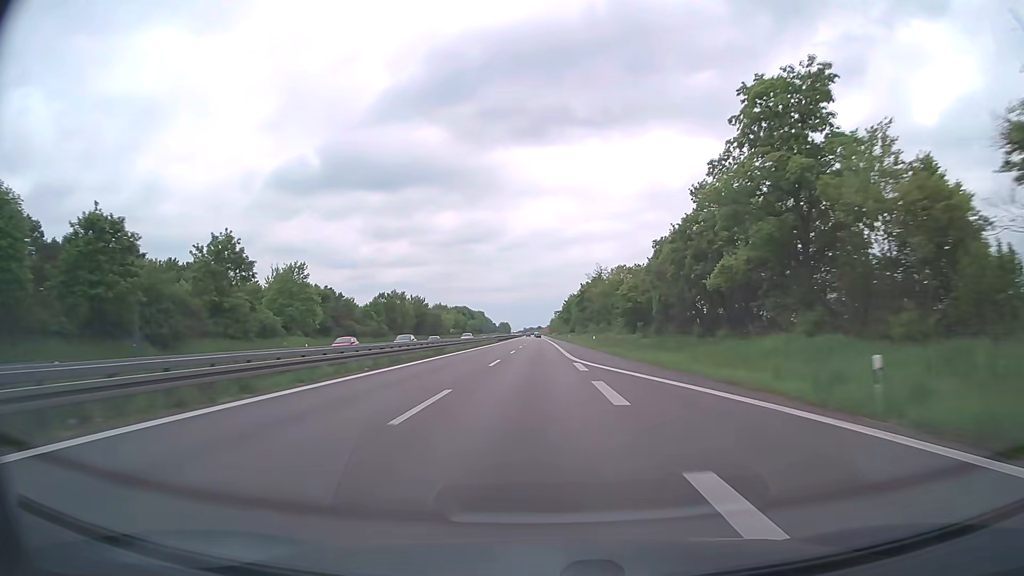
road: trunk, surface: asphalt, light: Day
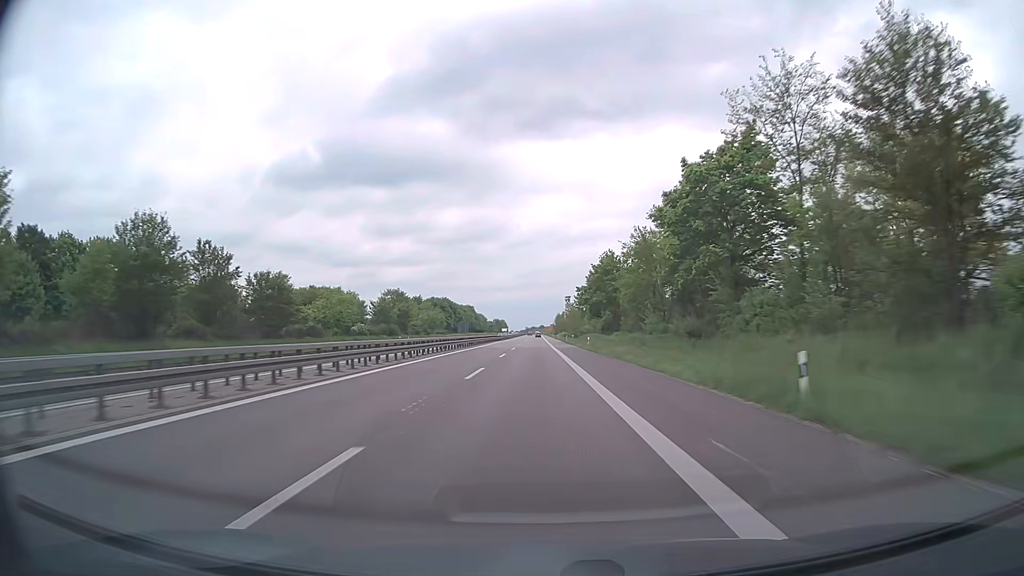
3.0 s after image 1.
(-0.6, +98.4) m; 0°
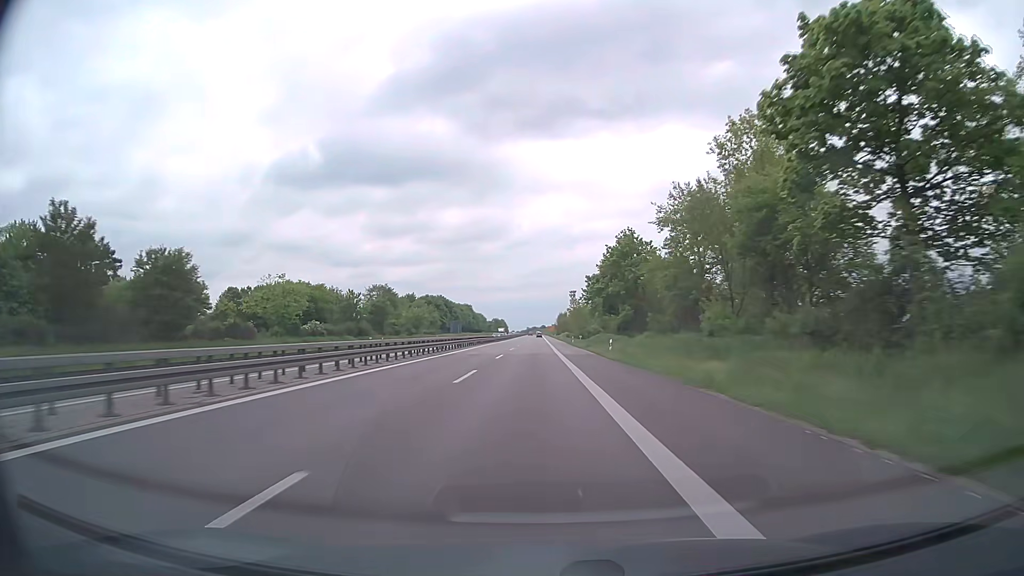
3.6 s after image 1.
(0.0, +19.6) m; 0°
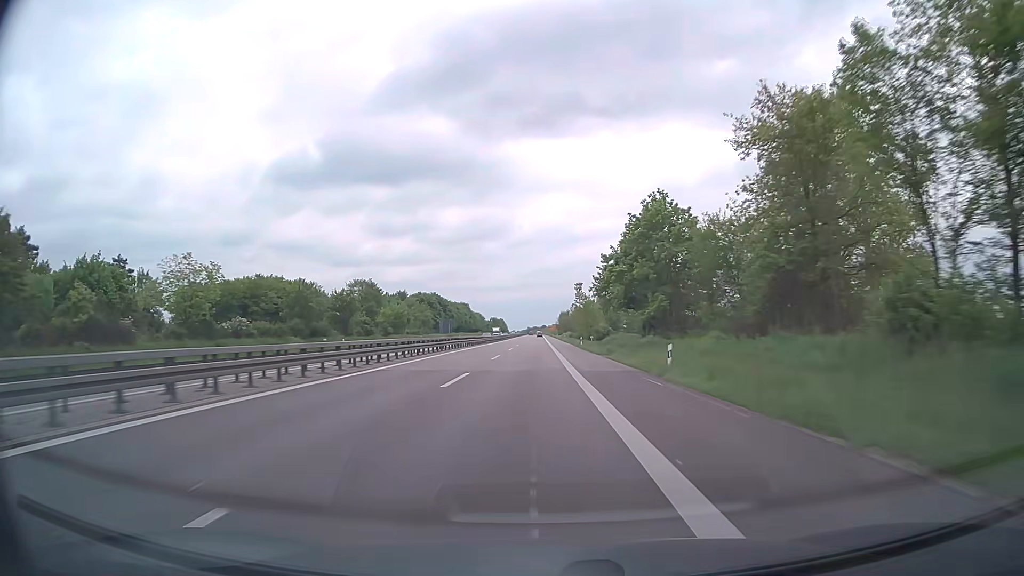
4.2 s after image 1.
(0.0, +19.5) m; 0°
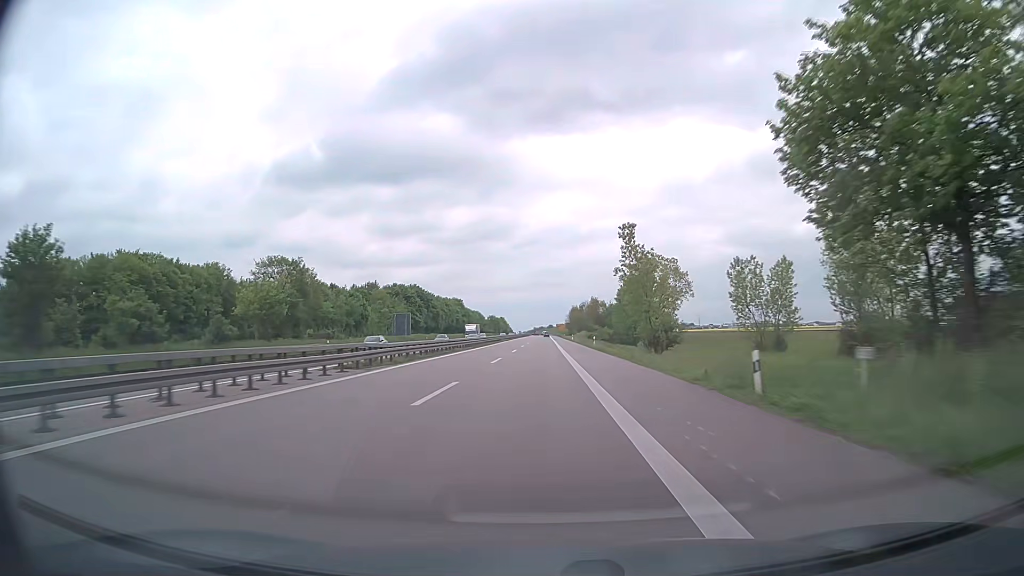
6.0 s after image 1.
(-0.3, +58.5) m; 0°
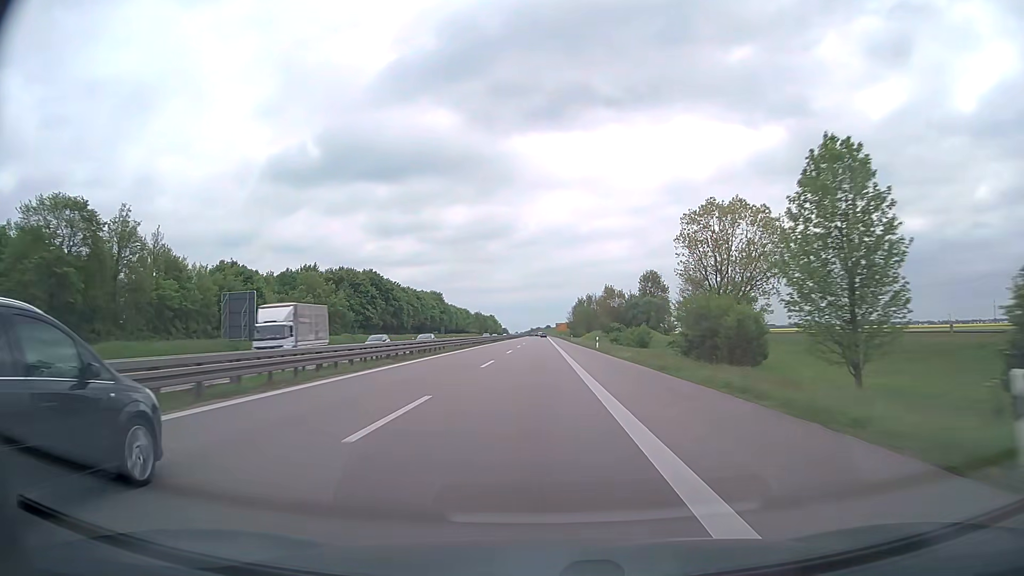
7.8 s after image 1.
(0.0, +58.4) m; 0°
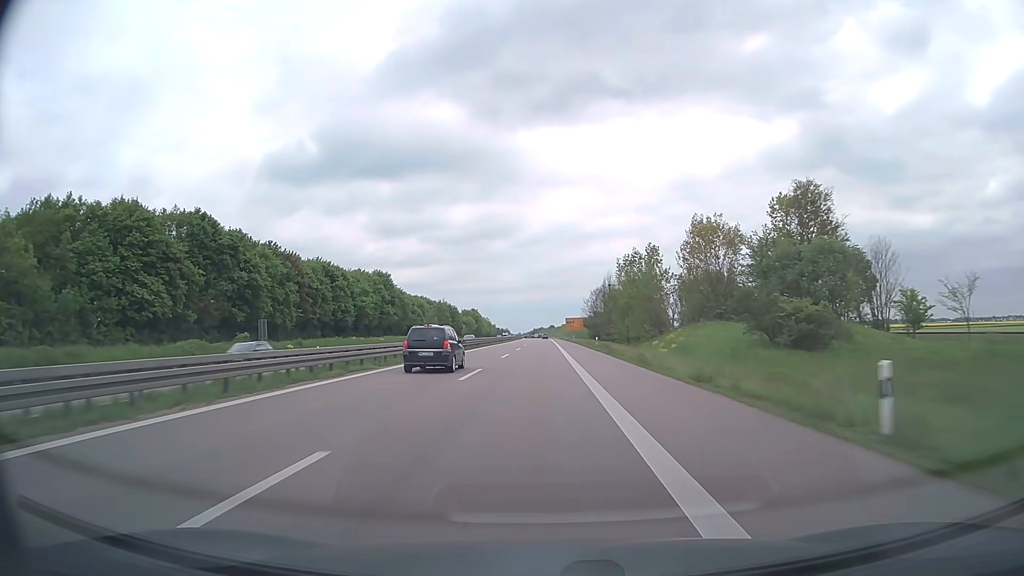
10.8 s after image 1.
(-0.1, +96.8) m; 0°
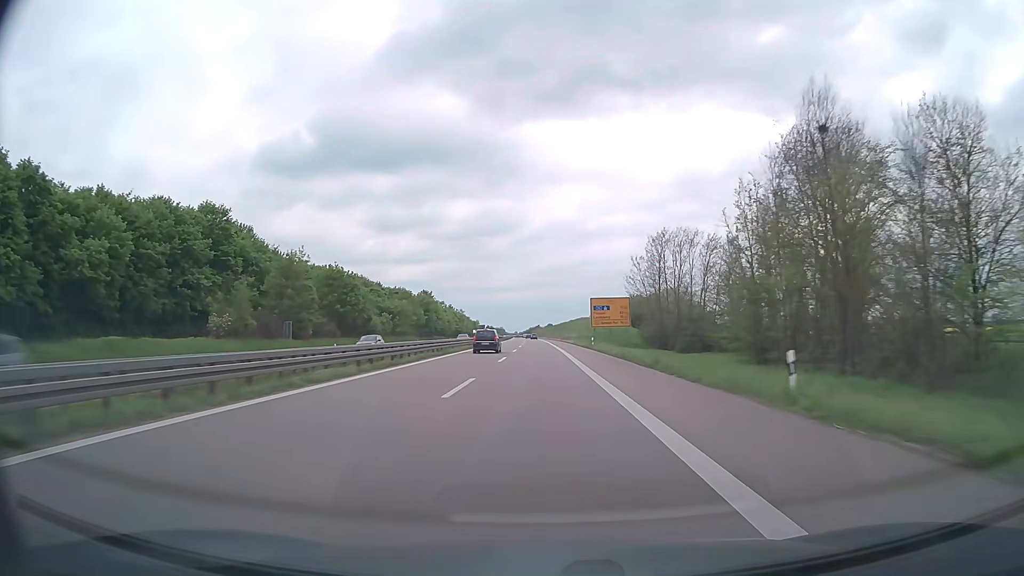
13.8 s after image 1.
(-0.2, +95.4) m; 0°
(0, +10) (0, +20) (0, +30) (0, +40) (0, +50) (0, +60) (0, +70) (0, +80) (0, +90) (0, +100) m
